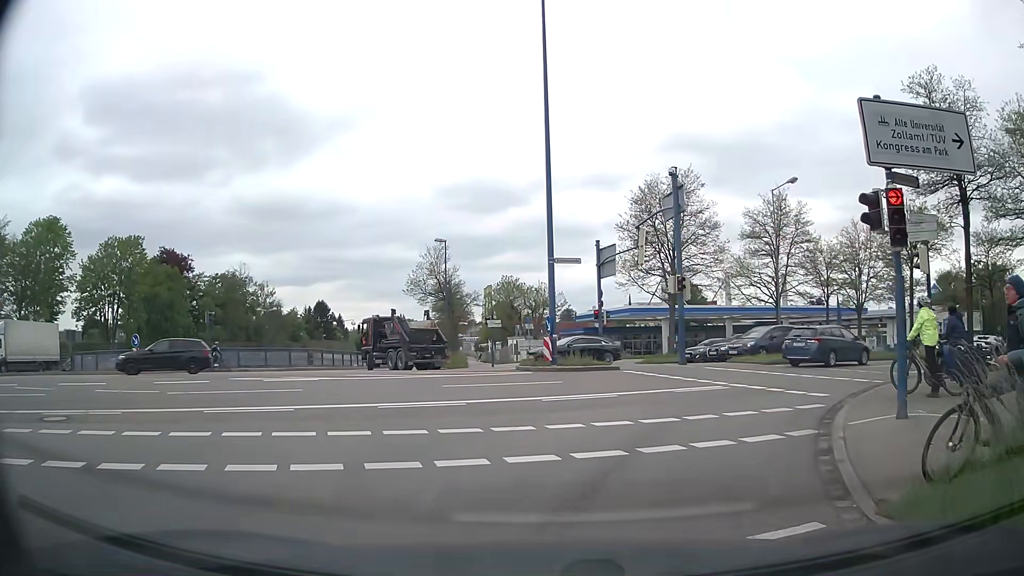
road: trunk_link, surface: asphalt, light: Day
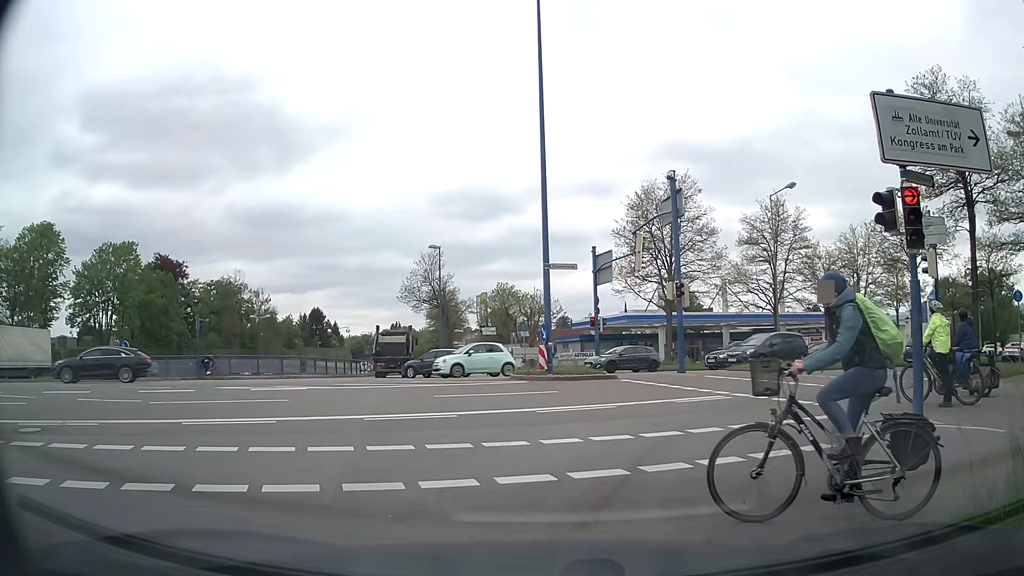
(0.0, +0.6) m; 0°
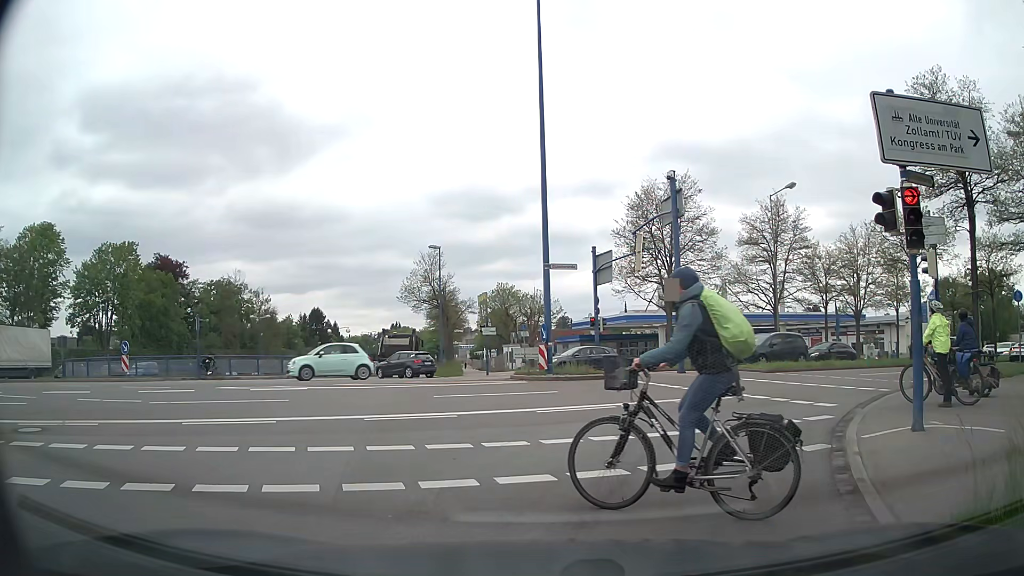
(0.0, 0.0) m; 0°
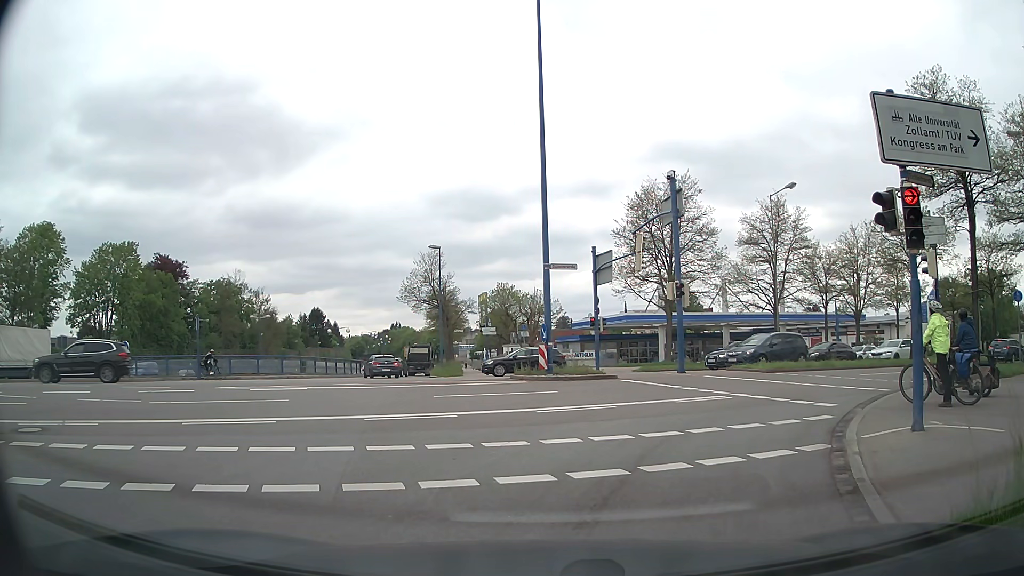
(0.0, 0.0) m; 0°
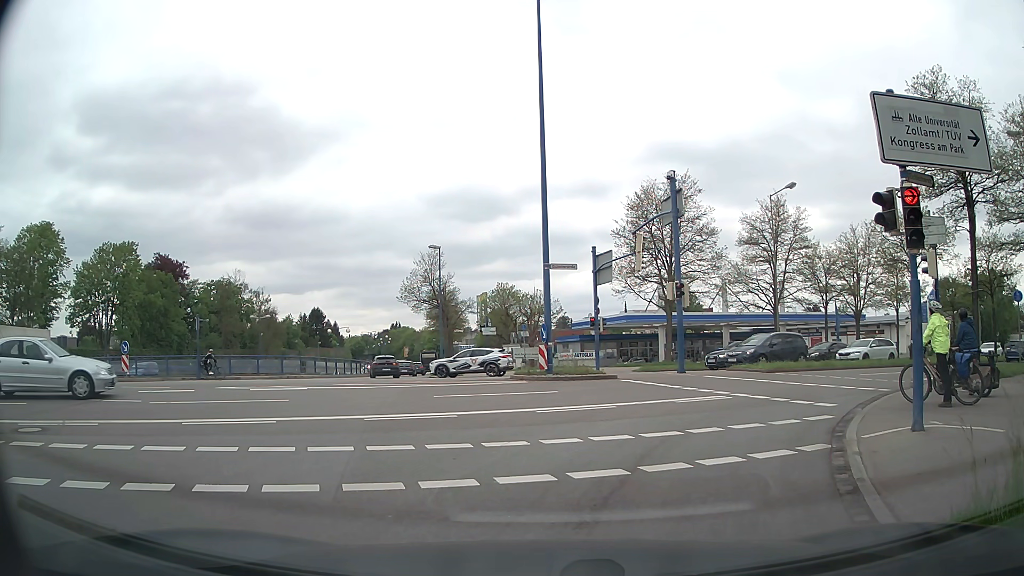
(0.0, 0.0) m; 0°
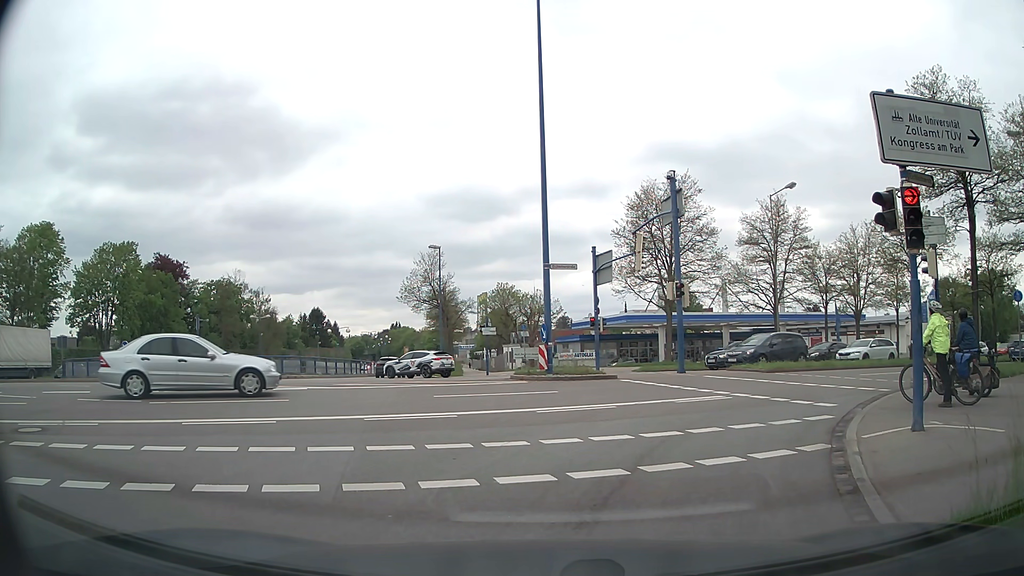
(0.0, 0.0) m; 0°
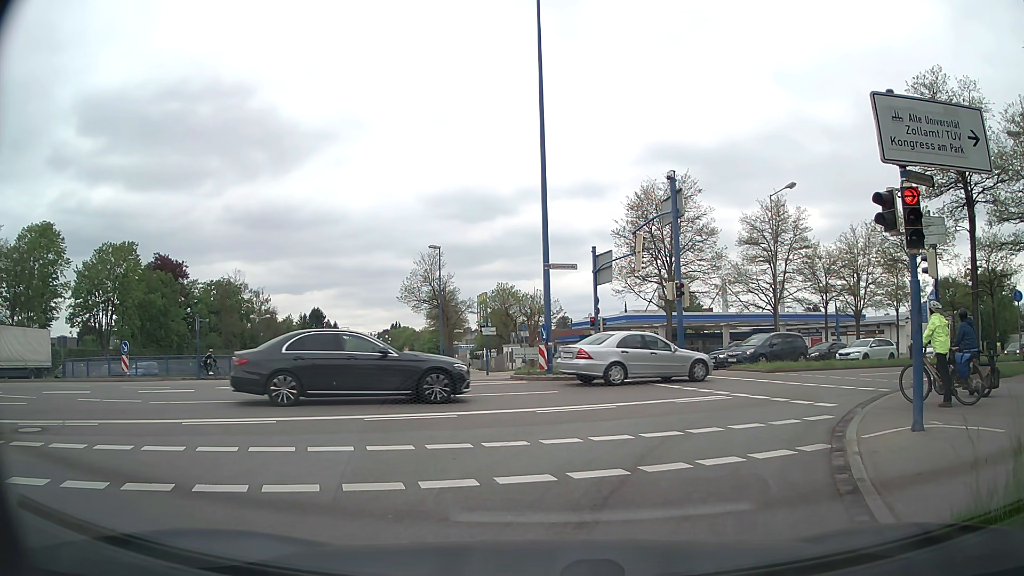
(0.0, 0.0) m; 0°
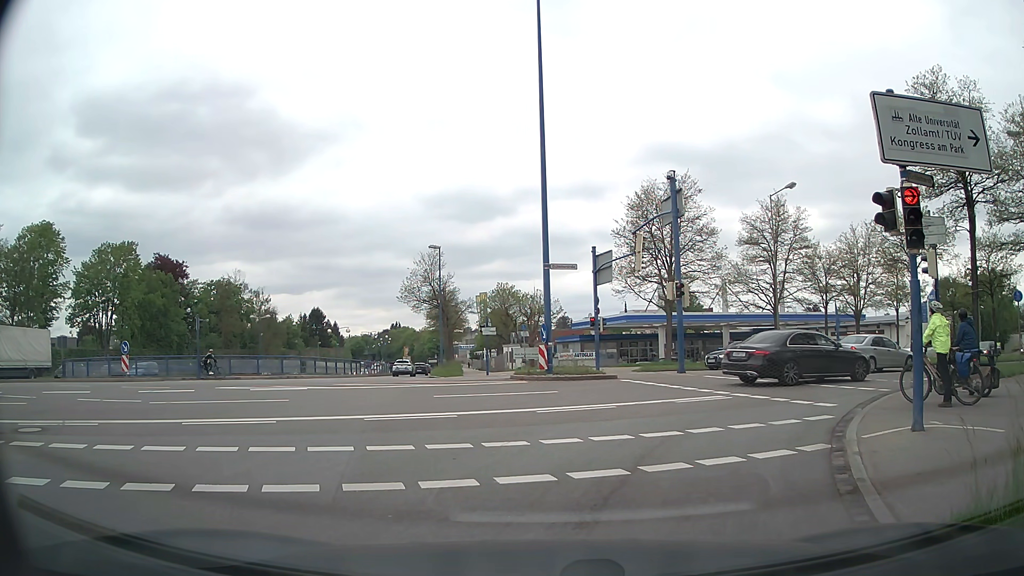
(0.0, 0.0) m; 0°
(+1, +10) (+6, +18) (+14, +25) (+22, +31) (+31, +36) (+39, +41) (+47, +46) (+56, +52) (+64, +58) (+72, +64) m
